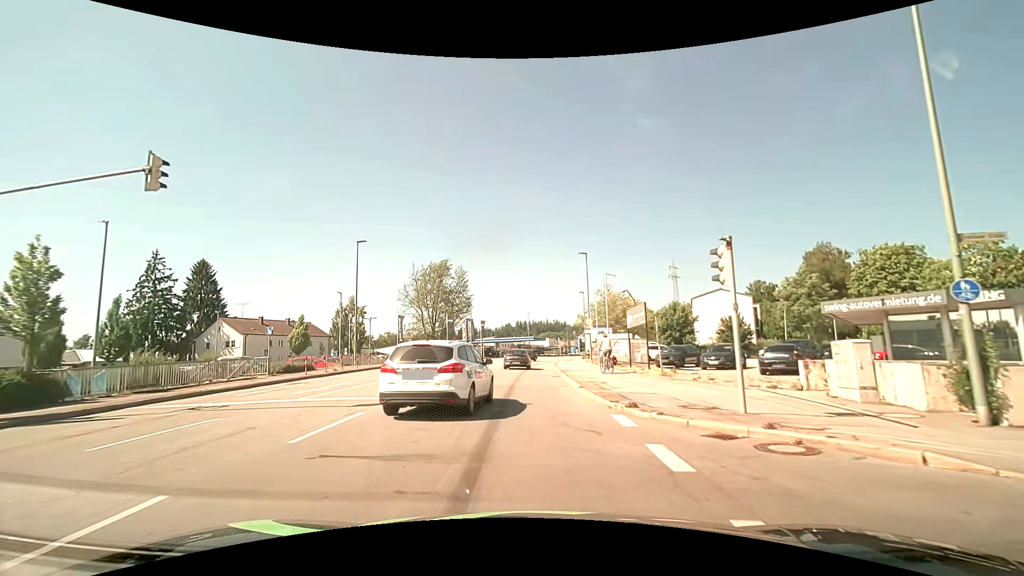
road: tertiary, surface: asphalt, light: Day
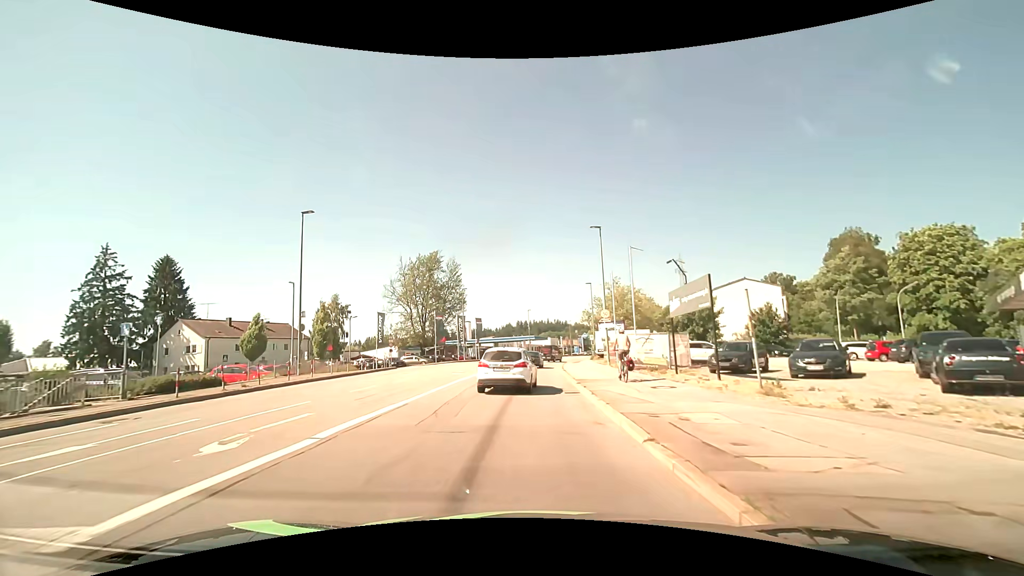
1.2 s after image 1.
(+0.1, +9.8) m; 0°
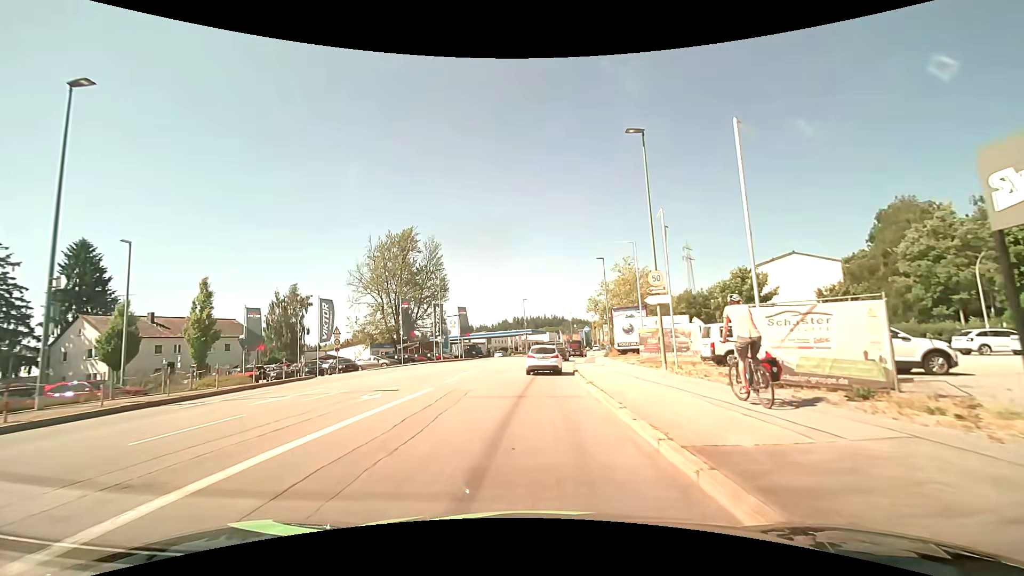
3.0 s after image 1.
(0.0, +15.7) m; 0°
(0, +10) (0, +20) (+1, +30) (+1, +40) (+2, +50) (+4, +60) (+6, +70) (+8, +79) (+10, +89) (+13, +99) m
